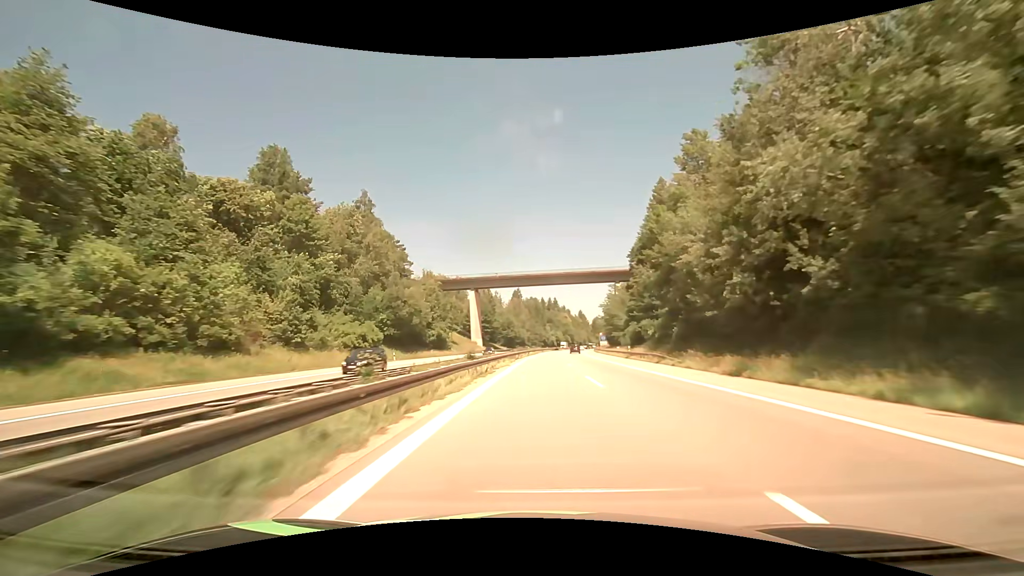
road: motorway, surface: asphalt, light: Day
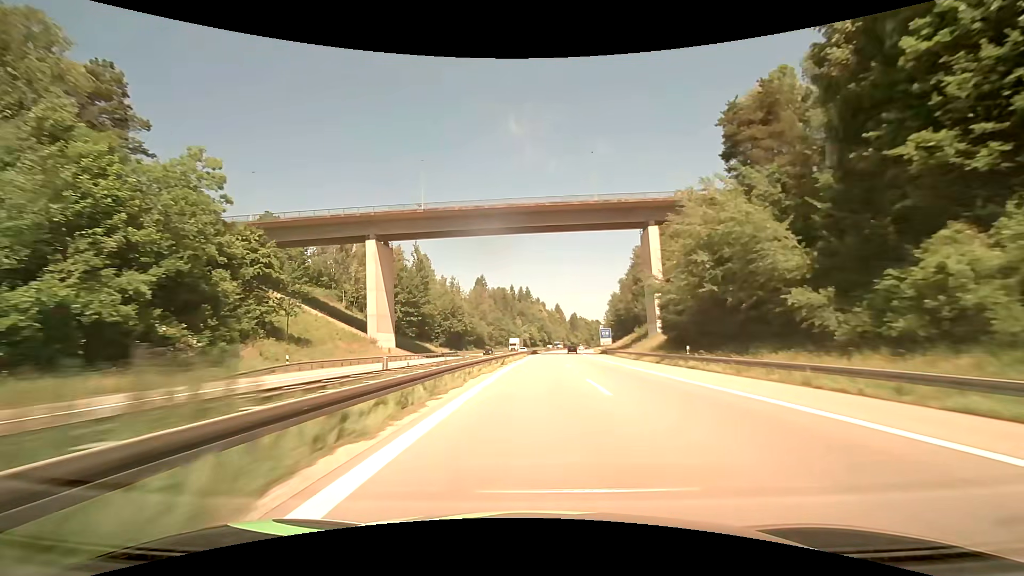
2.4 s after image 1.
(+2.5, +75.1) m; +4°
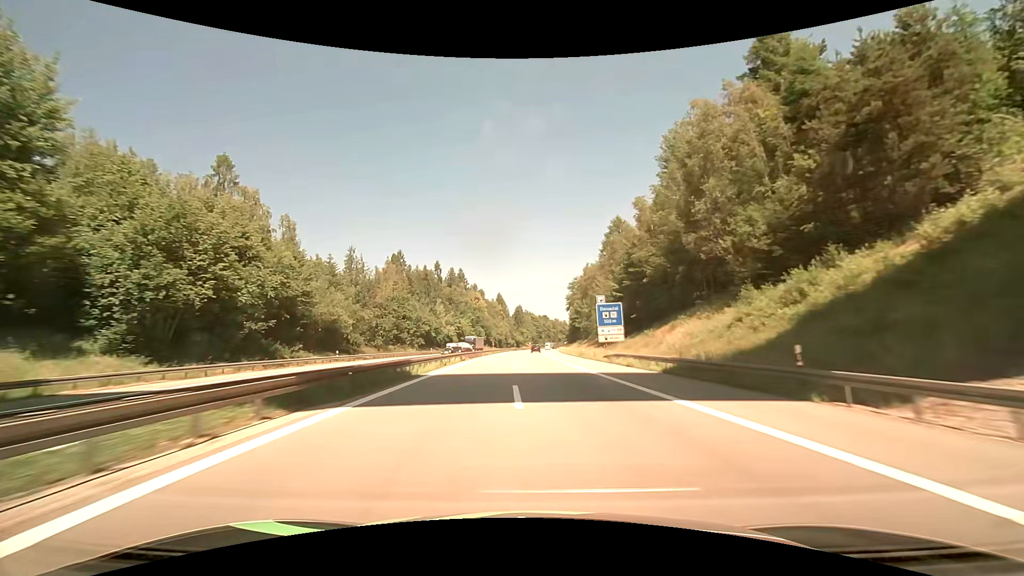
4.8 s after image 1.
(+3.7, +75.6) m; +6°
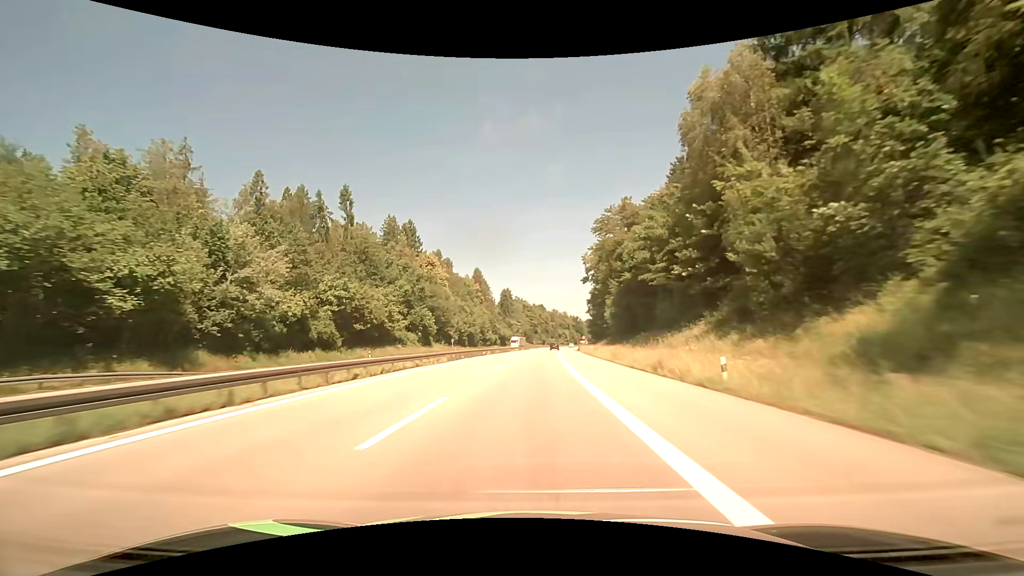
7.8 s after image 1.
(+1.2, +94.4) m; +1°
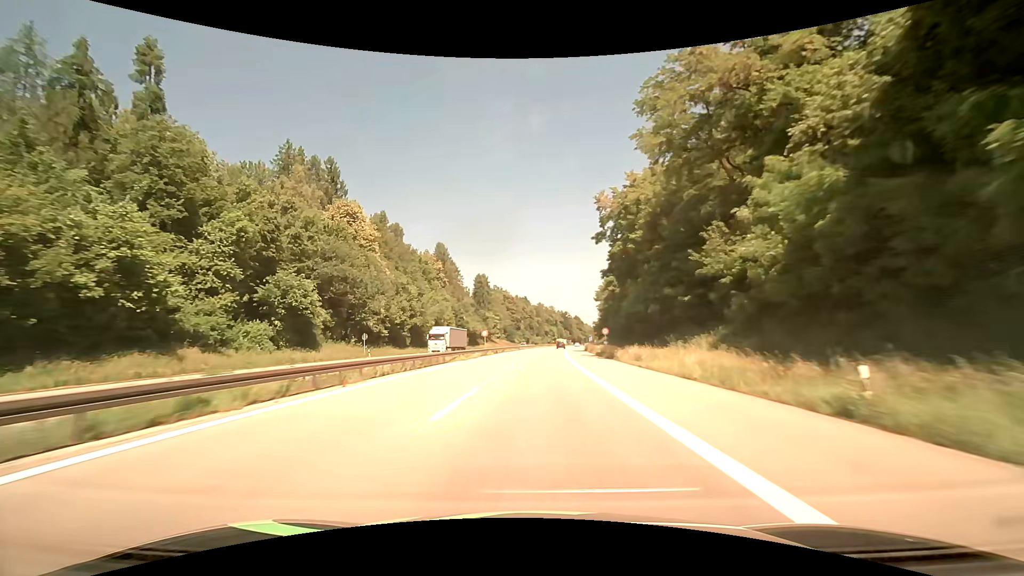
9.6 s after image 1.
(+0.6, +51.7) m; +2°
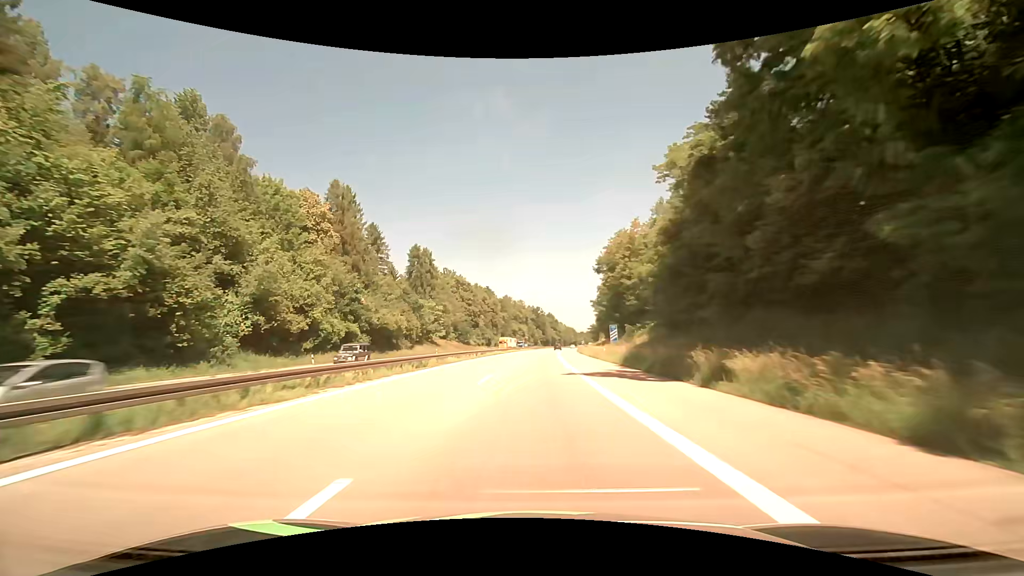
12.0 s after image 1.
(+2.3, +63.2) m; +4°
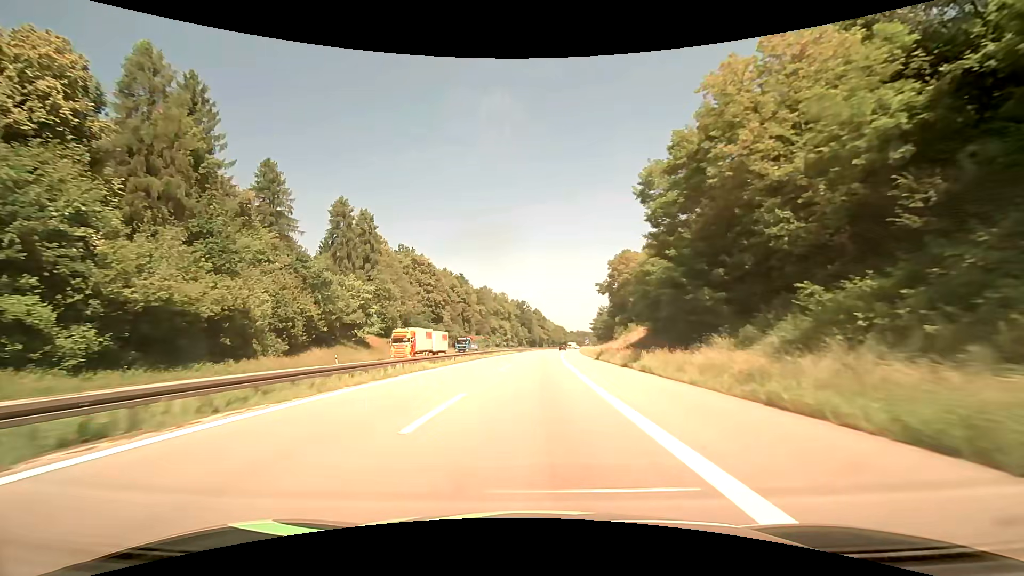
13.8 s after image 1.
(+0.7, +45.0) m; +2°
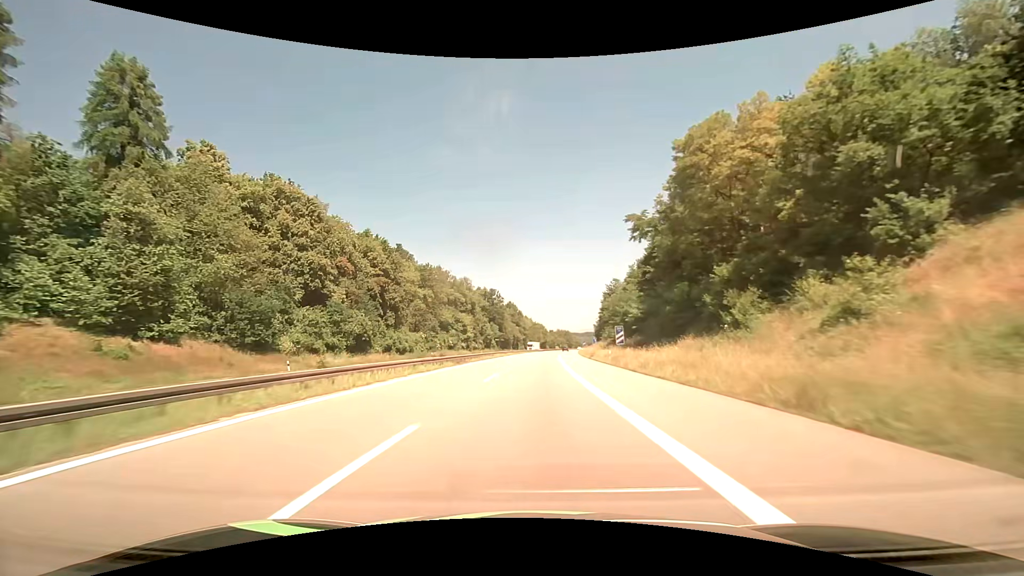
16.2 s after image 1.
(+1.5, +59.5) m; +3°
(0, +10) (0, +20) (0, +30) (+1, +40) (+1, +50) (+1, +60) (+2, +70) (+3, +80) (+3, +90) (+4, +100) m
